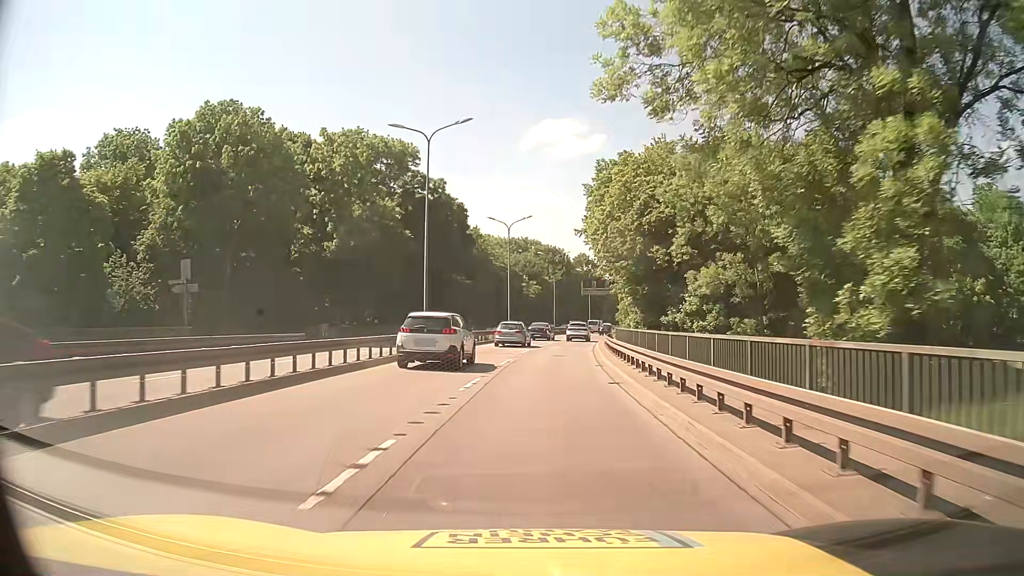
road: trunk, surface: asphalt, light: Day
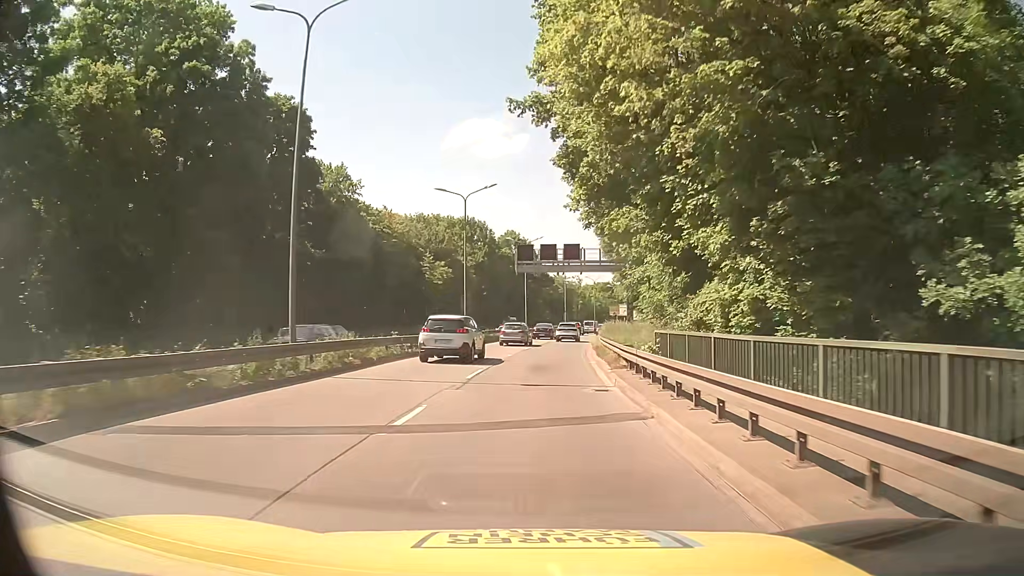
(+2.3, +41.4) m; +6°
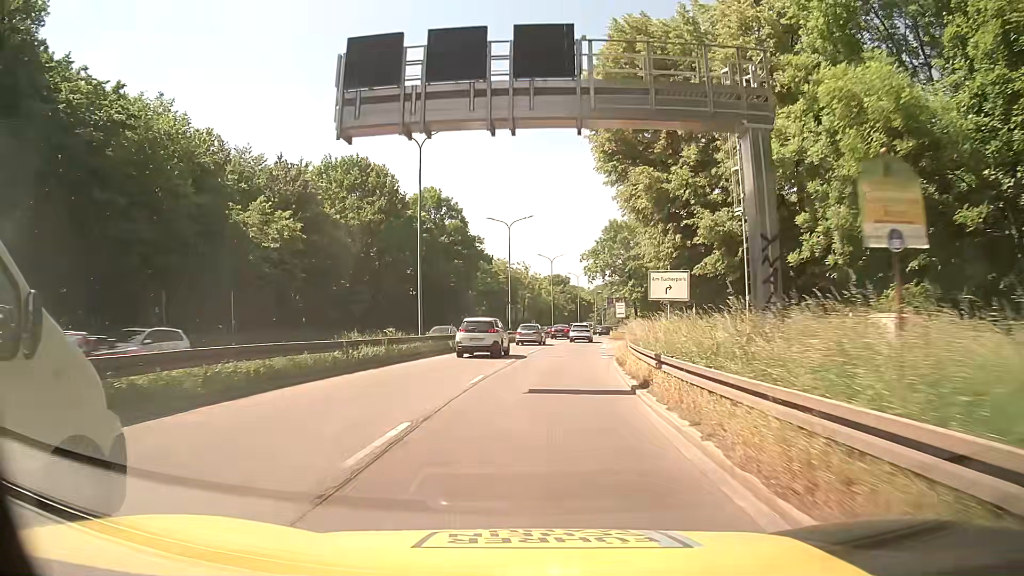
(+1.8, +40.8) m; +6°
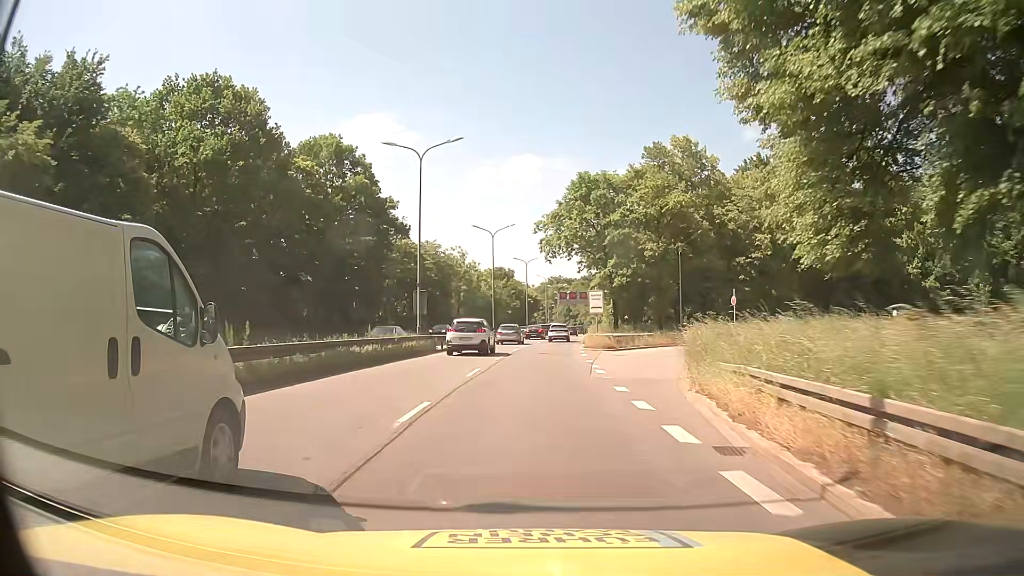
(+0.3, +24.3) m; +4°
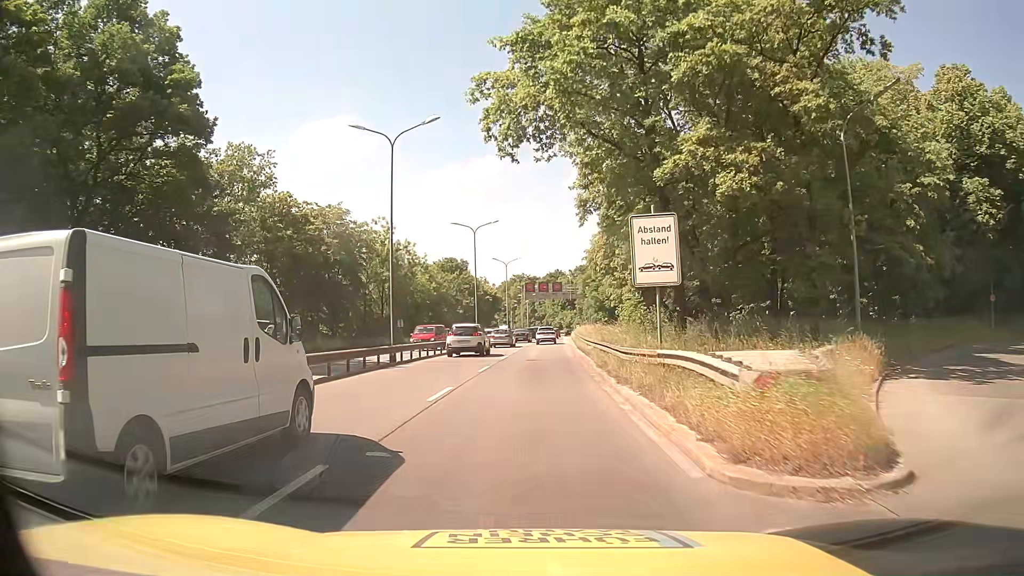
(+0.6, +32.5) m; +3°
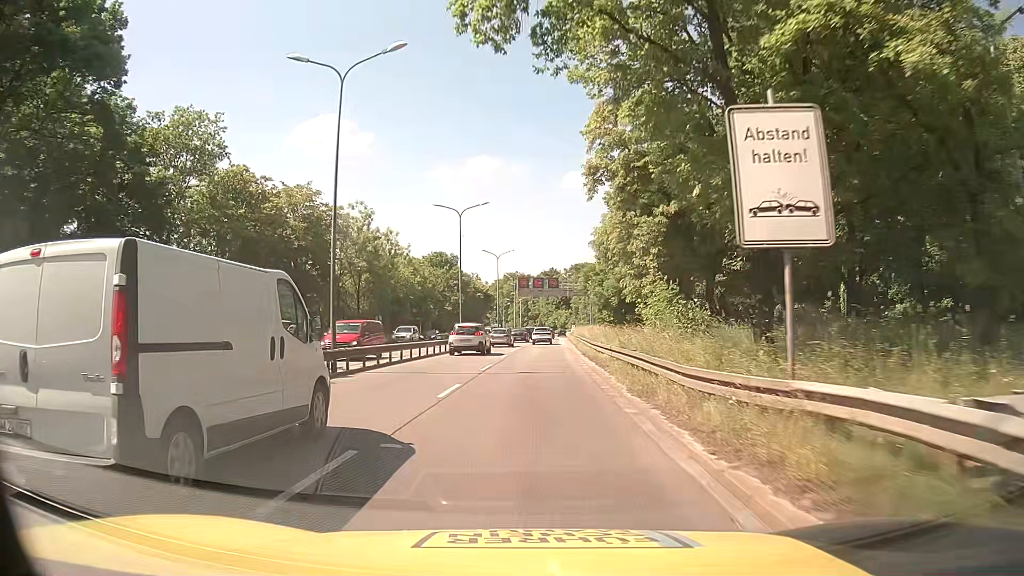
(0.0, +8.1) m; +1°
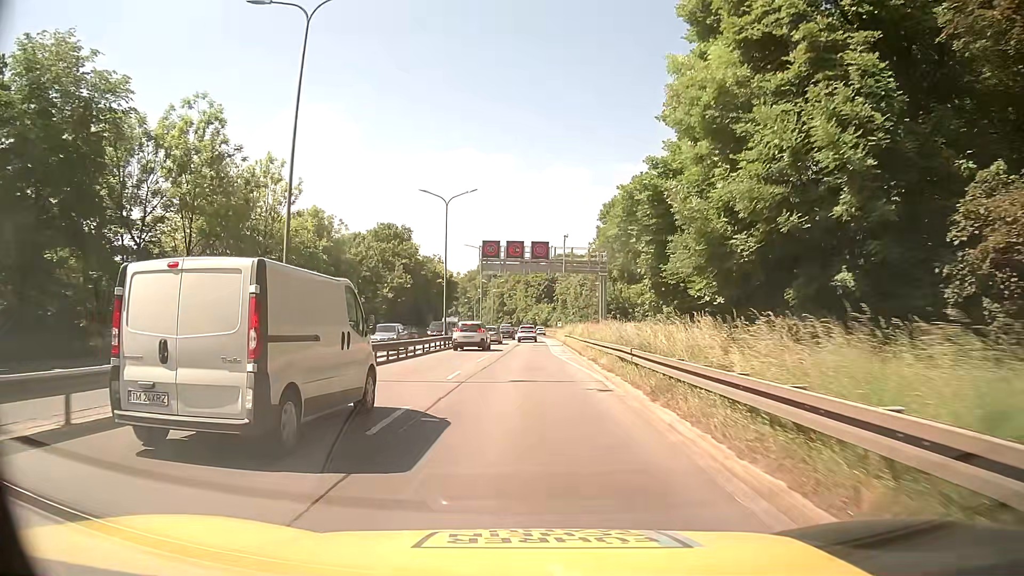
(+0.6, +32.4) m; +2°
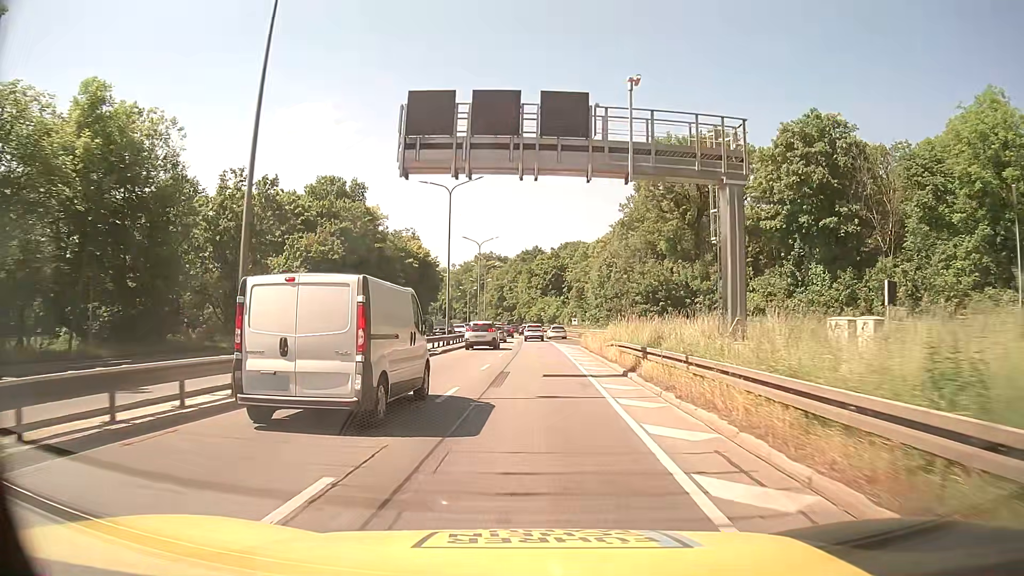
(0.0, +32.5) m; 0°
(0, +10) (0, +20) (0, +30) (0, +40) (0, +50) (0, +60) (0, +70) (0, +80) (-1, +90) (-1, +100) m
